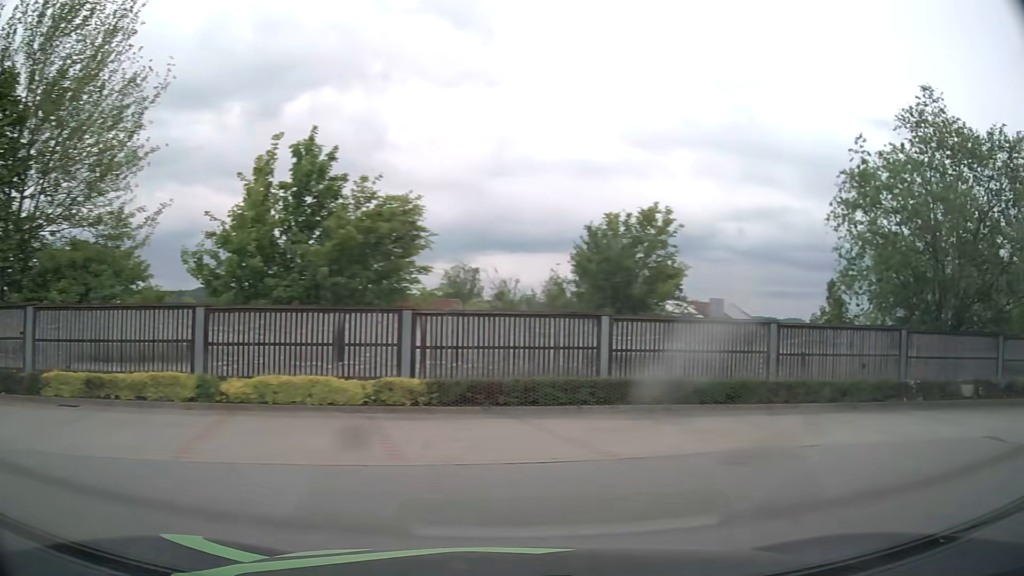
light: Day
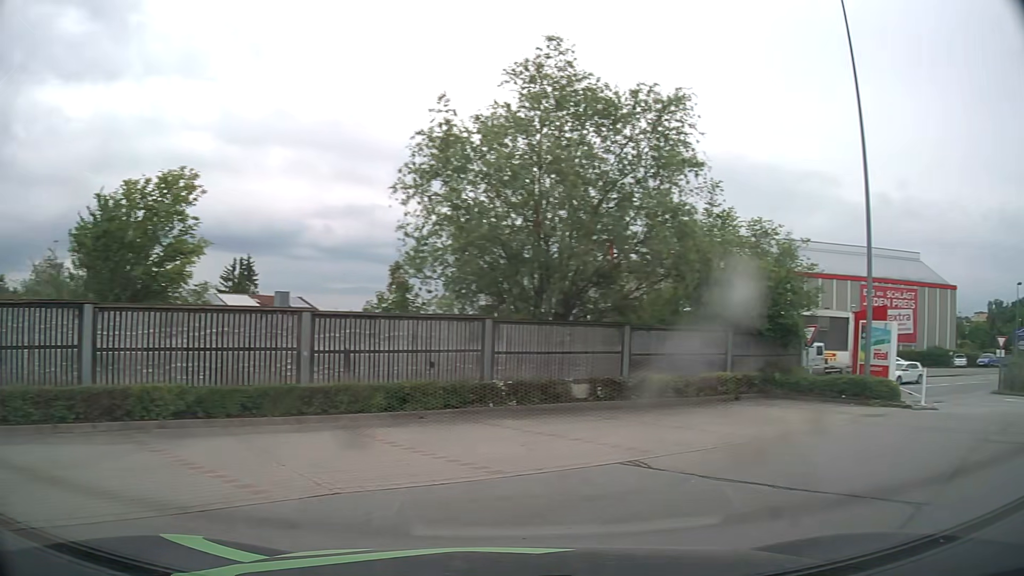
(+1.1, +3.4) m; +35°
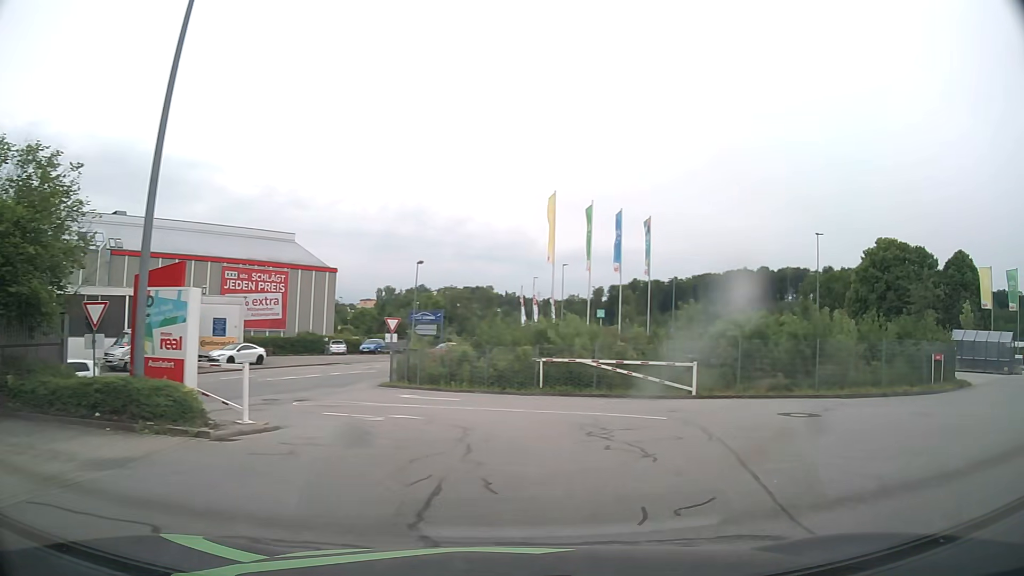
(+4.2, +6.9) m; +54°
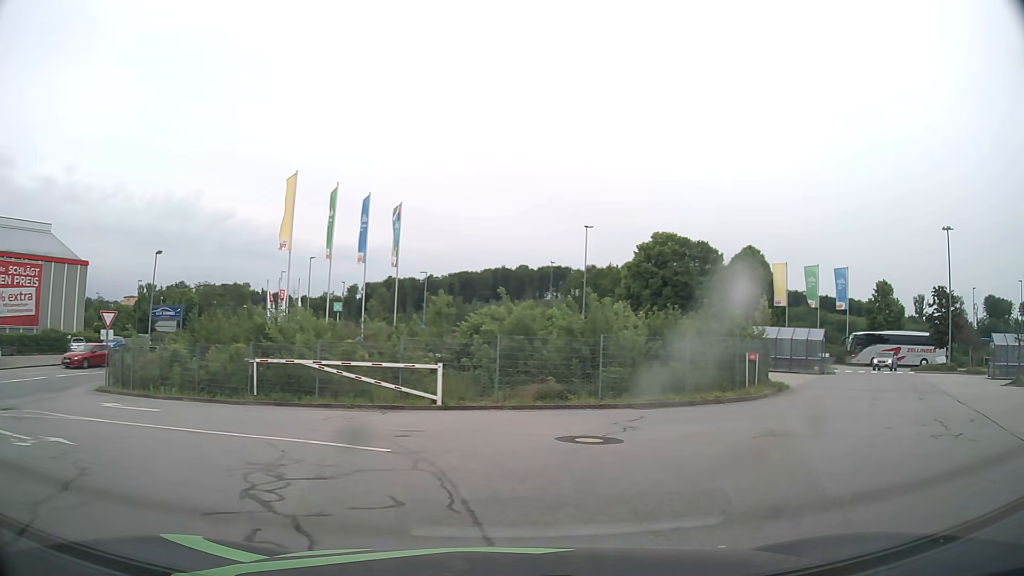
(+0.8, +4.4) m; +21°
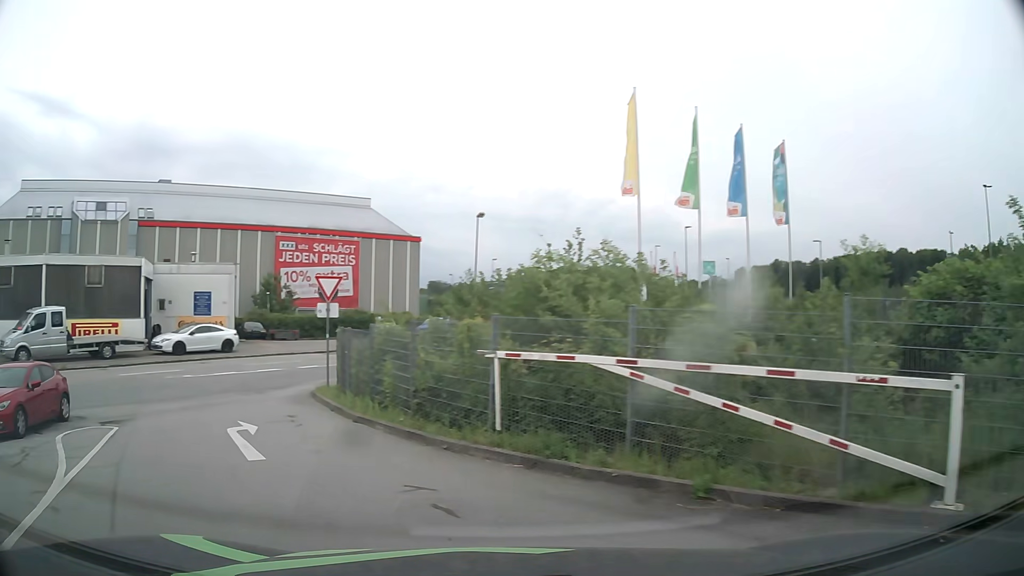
(-1.2, +11.6) m; -34°
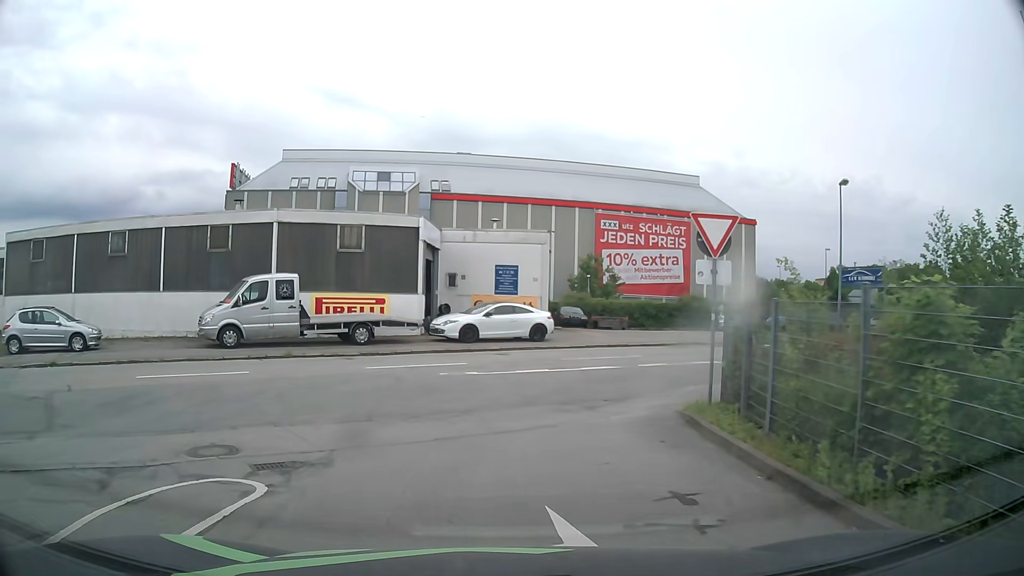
(-2.2, +7.8) m; -26°
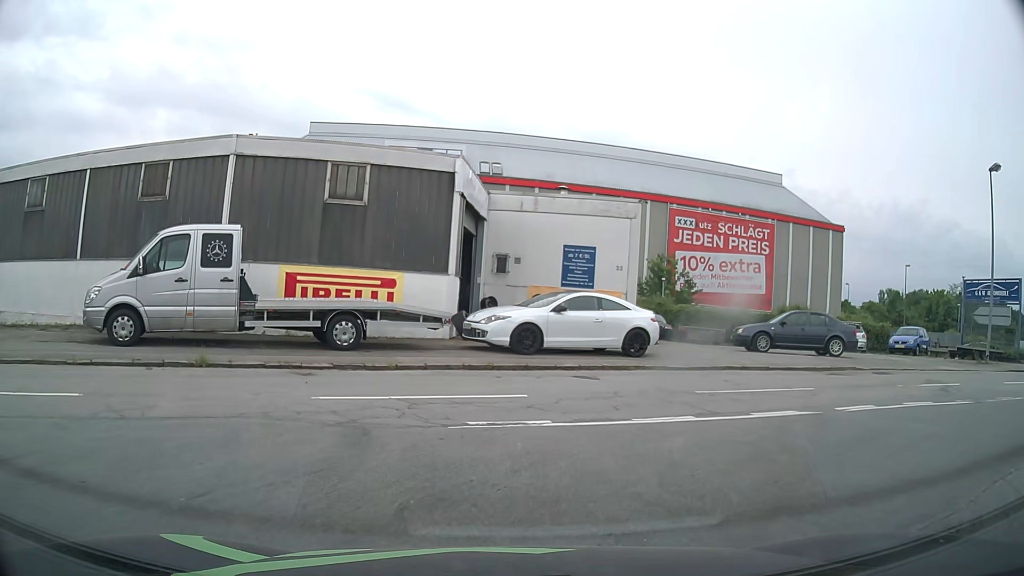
(-0.6, +9.1) m; -4°
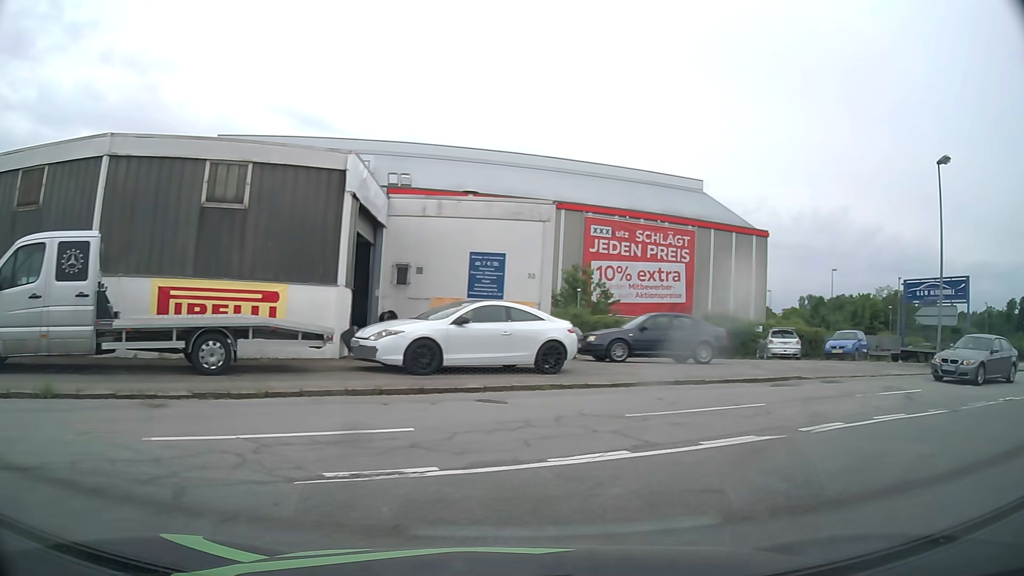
(+0.2, +2.0) m; +10°
